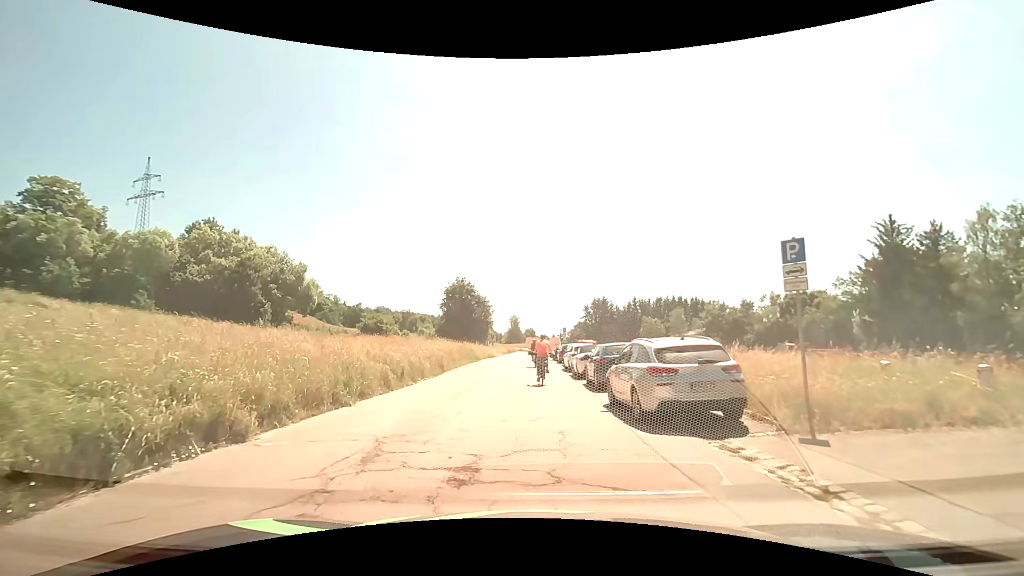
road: tertiary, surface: asphalt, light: Day
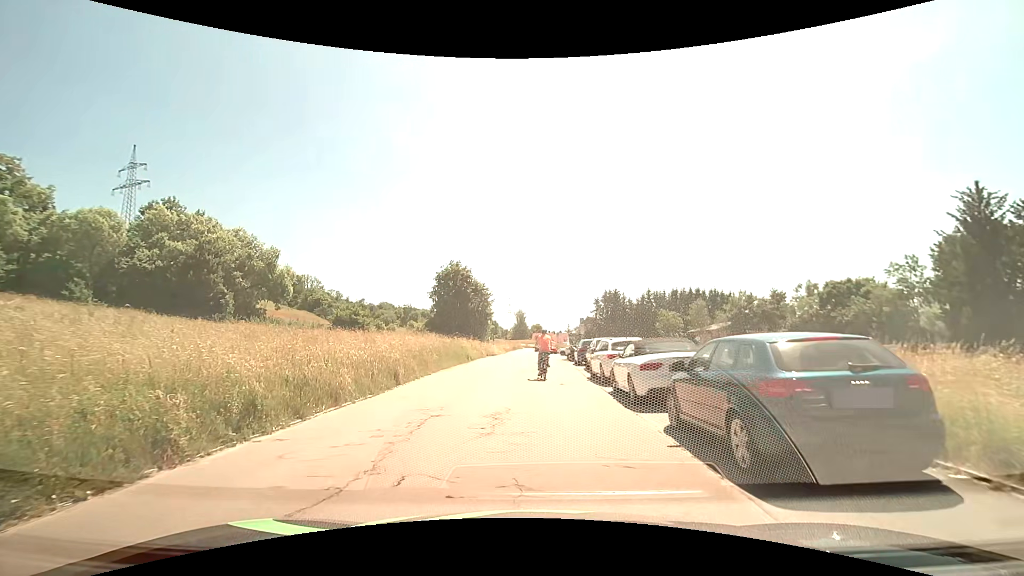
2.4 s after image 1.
(-0.1, +10.3) m; -1°
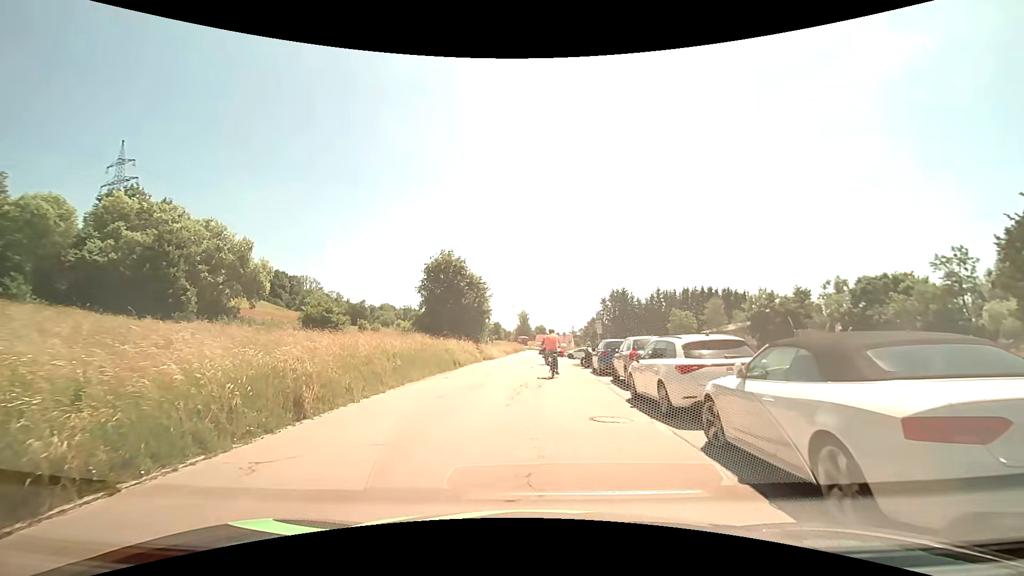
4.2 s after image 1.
(0.0, +7.2) m; 0°
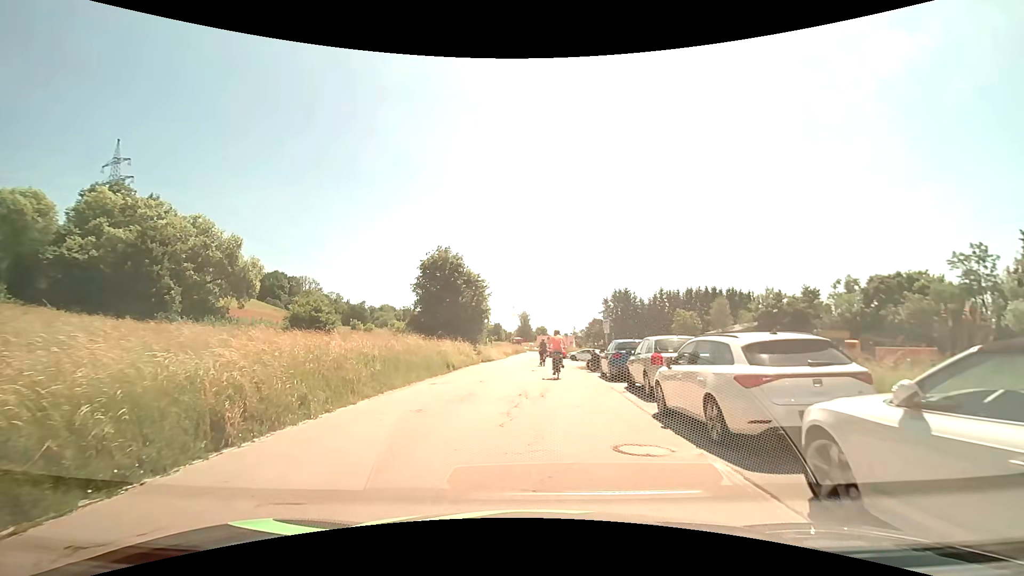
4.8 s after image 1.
(0.0, +2.5) m; 0°
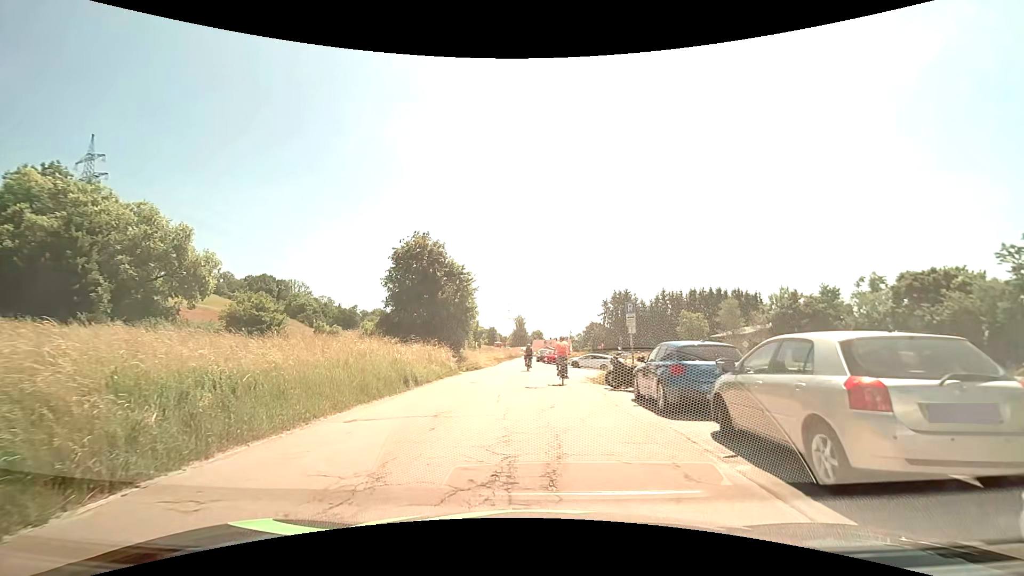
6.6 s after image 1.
(0.0, +7.5) m; 0°
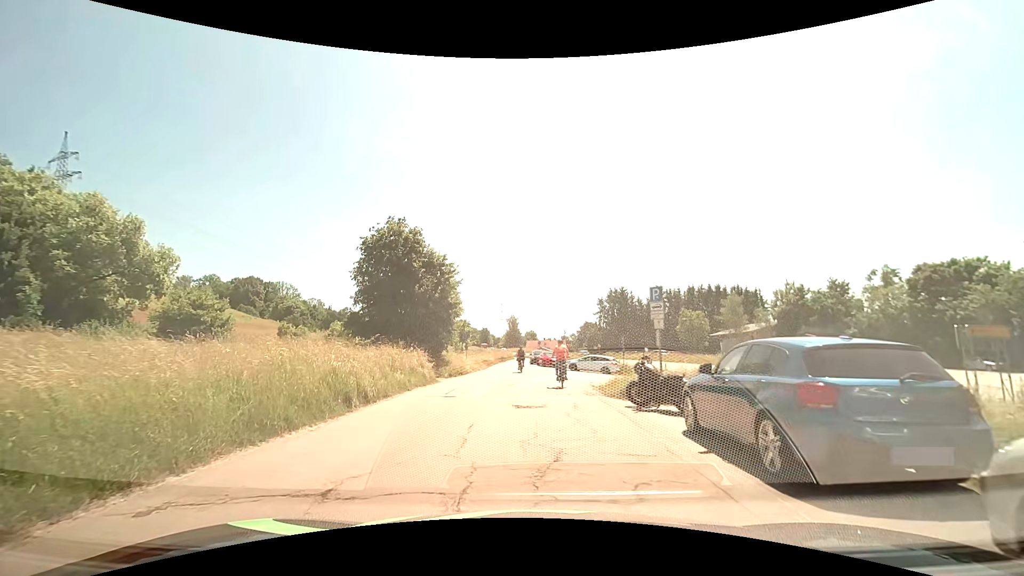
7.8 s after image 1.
(+0.1, +4.9) m; +2°
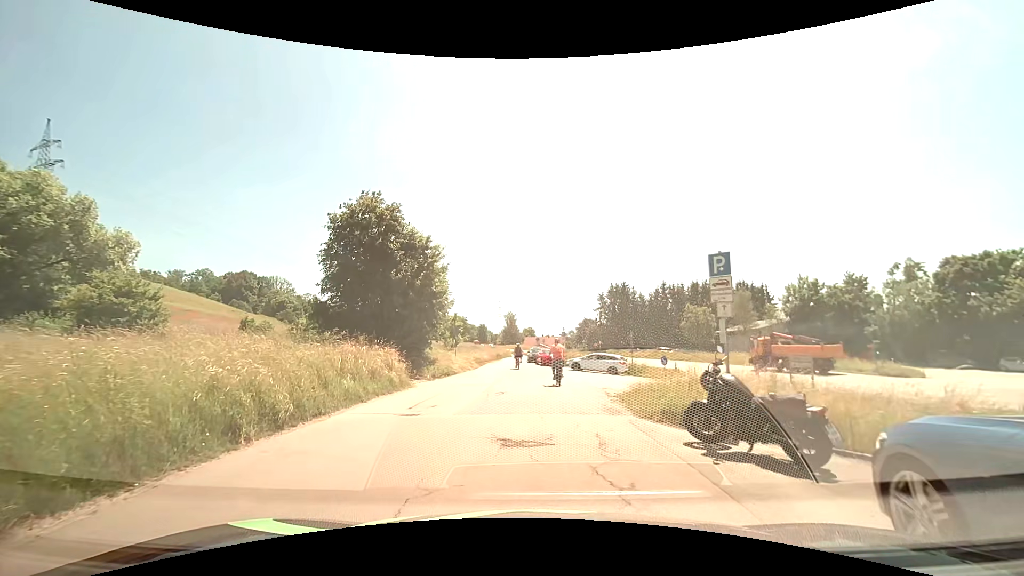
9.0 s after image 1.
(0.0, +4.7) m; +1°
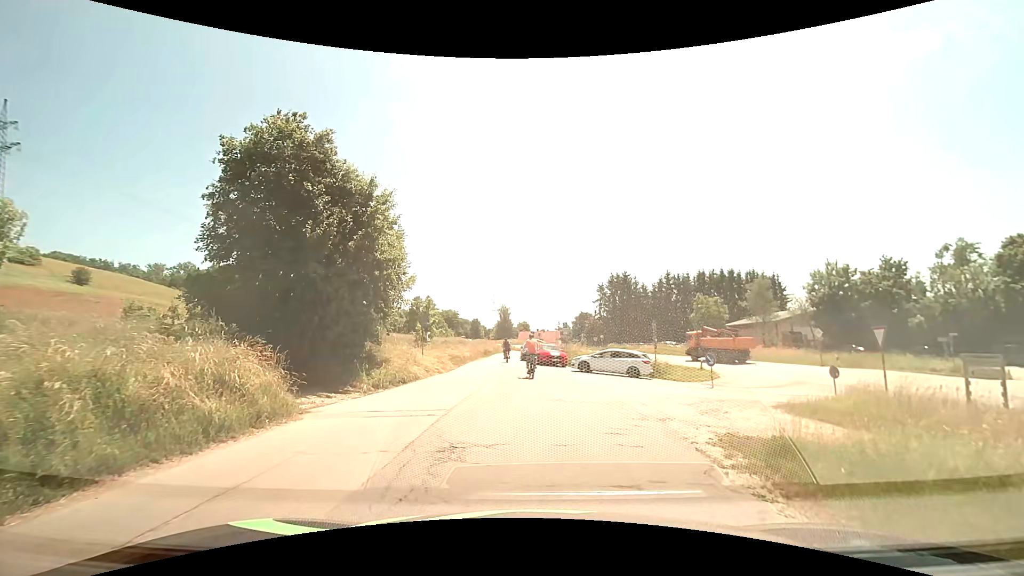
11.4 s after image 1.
(-0.1, +9.1) m; 0°
(0, +10) (+4, +19) (+13, +24) (+21, +28) (+23, +38) (+20, +47) (+18, +57) (+15, +67) (+12, +76) (+10, +86) m
